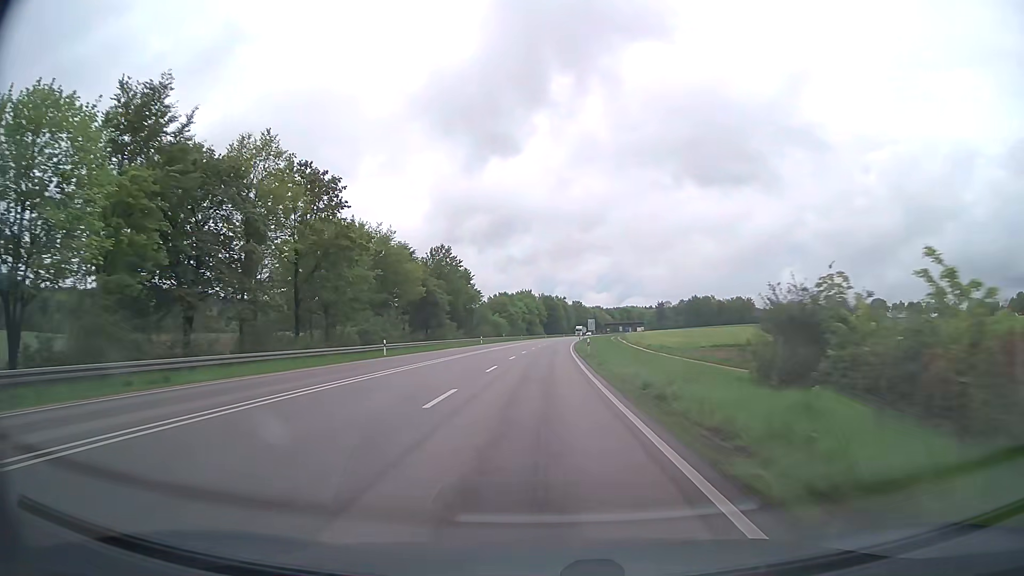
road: primary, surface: asphalt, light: Day
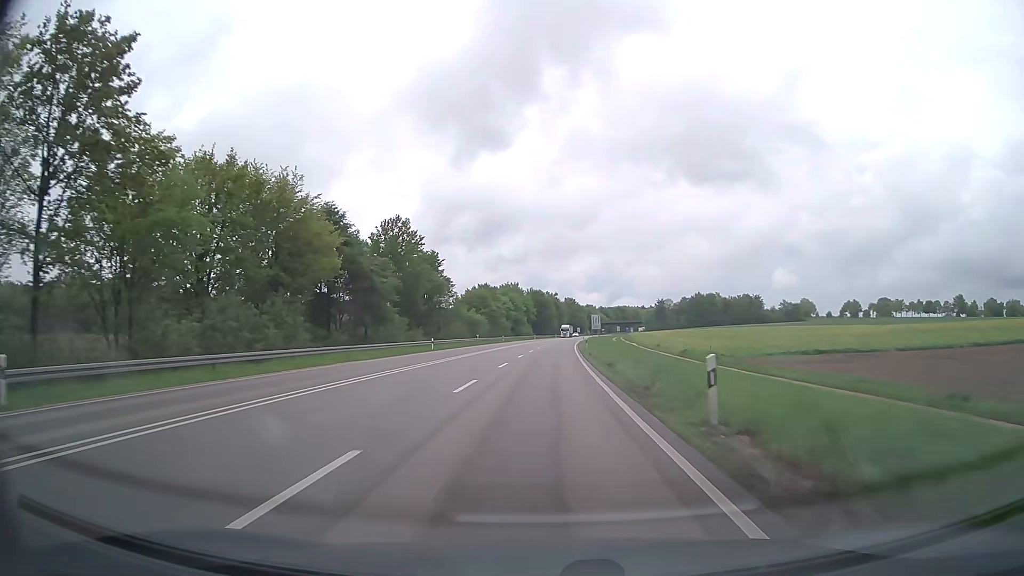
(+0.3, +32.8) m; +1°
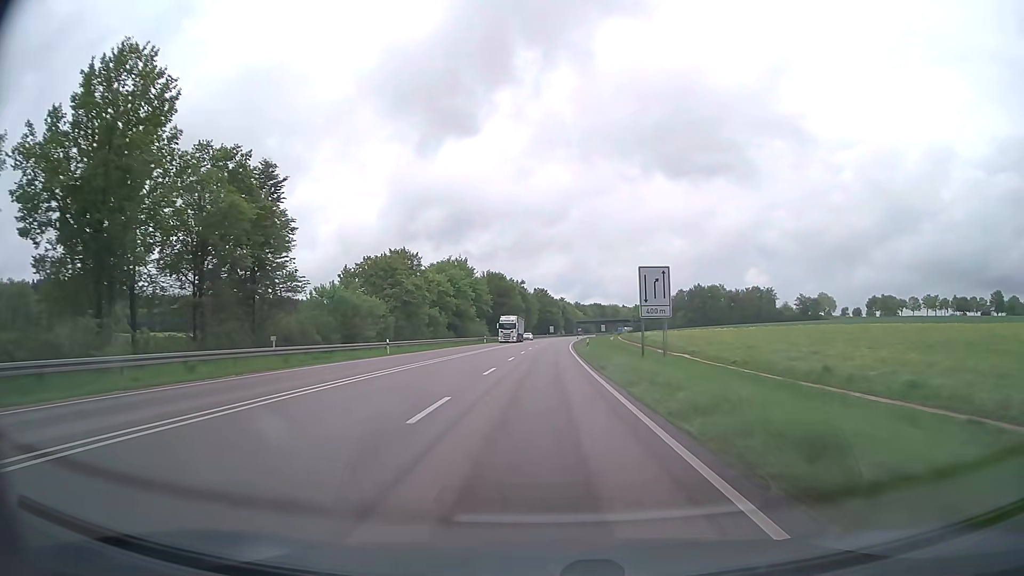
(+1.4, +65.7) m; +3°
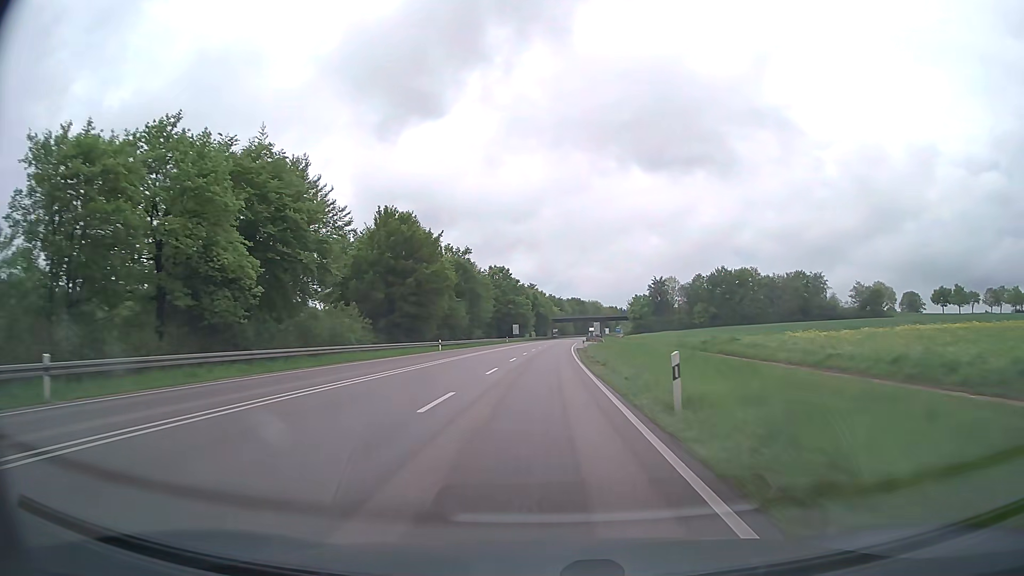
(+1.9, +82.6) m; +3°
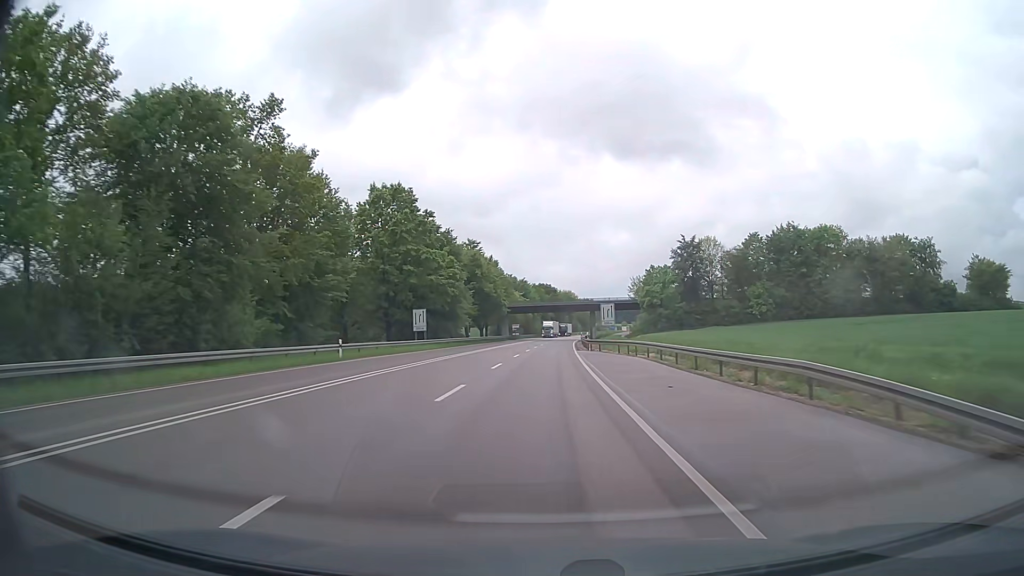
(+2.2, +82.6) m; +3°
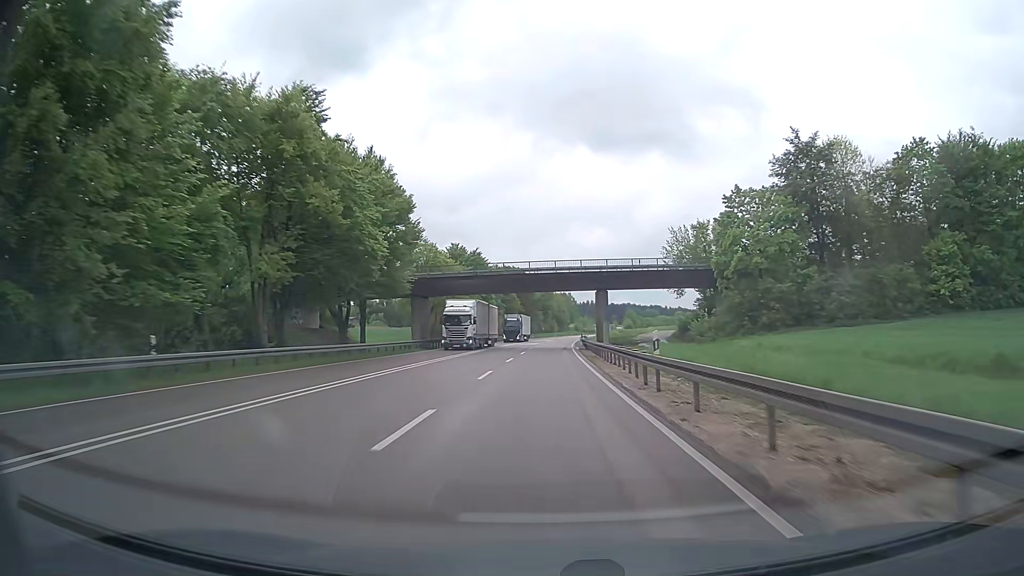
(+1.2, +65.8) m; +3°
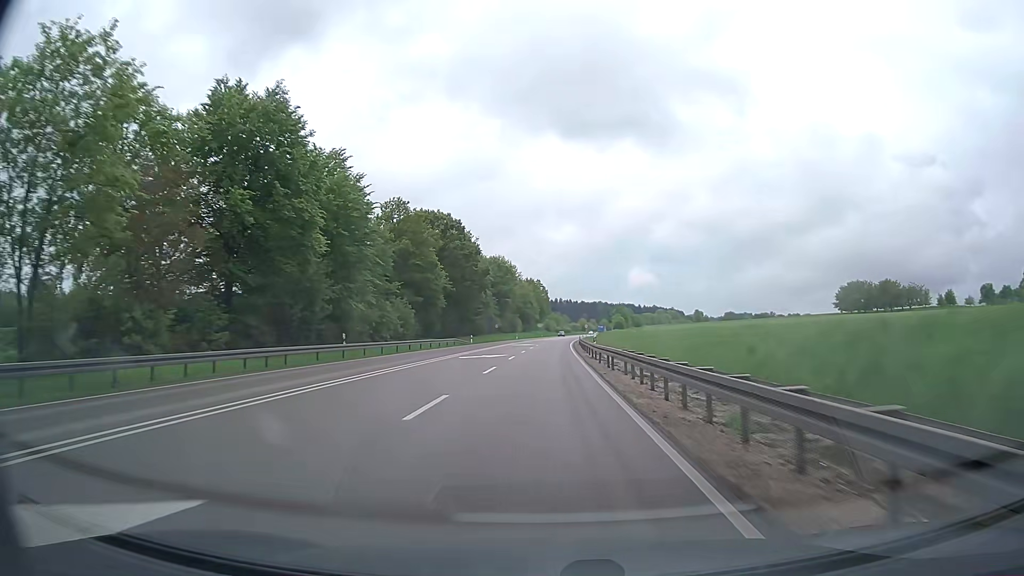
(+2.0, +81.5) m; +3°
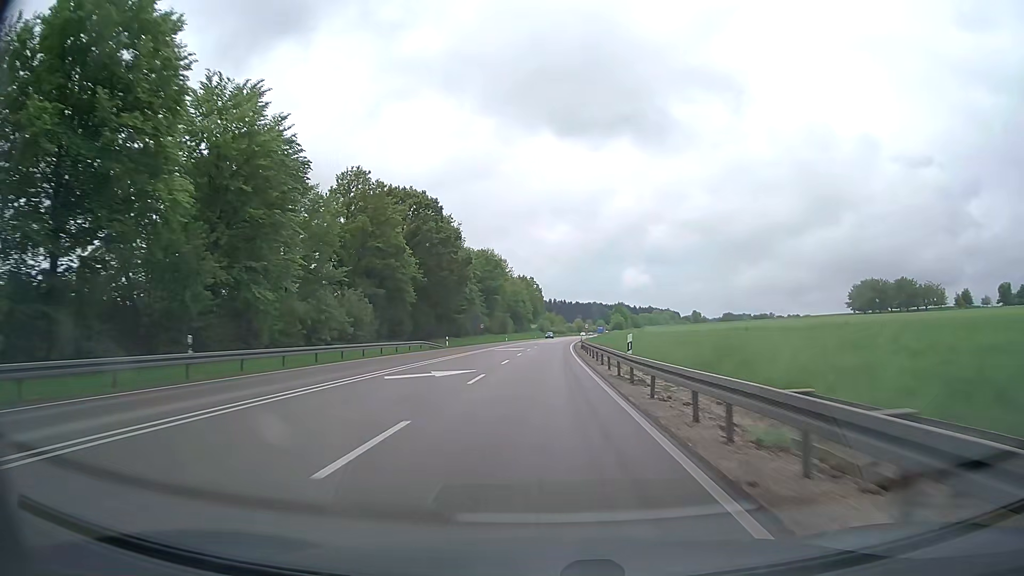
(+0.1, +16.2) m; +1°
(0, +10) (0, +20) (0, +30) (0, +40) (0, +50) (+1, +60) (+1, +70) (+1, +80) (+2, +90) (+3, +100) m
